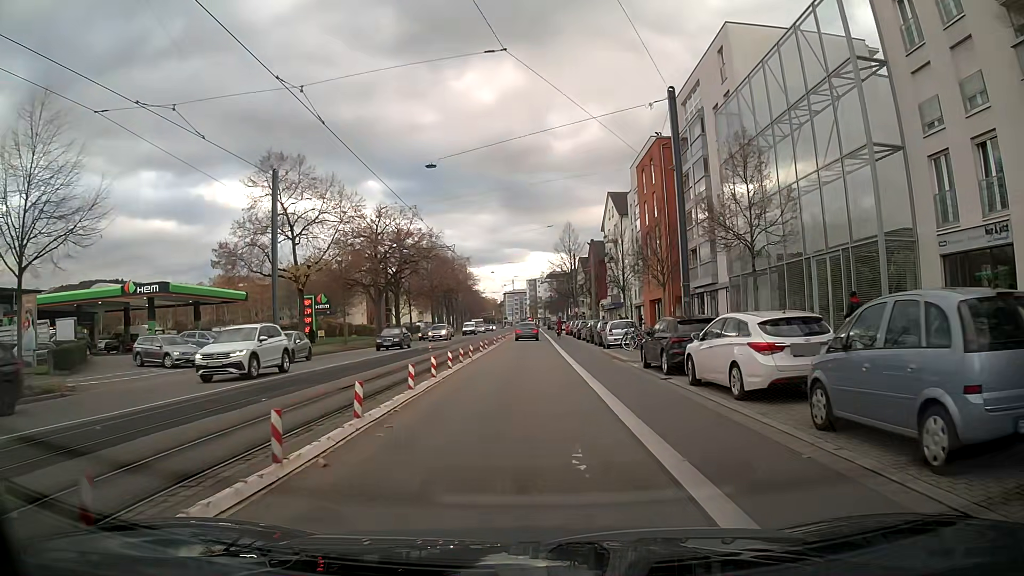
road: primary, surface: asphalt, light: Day
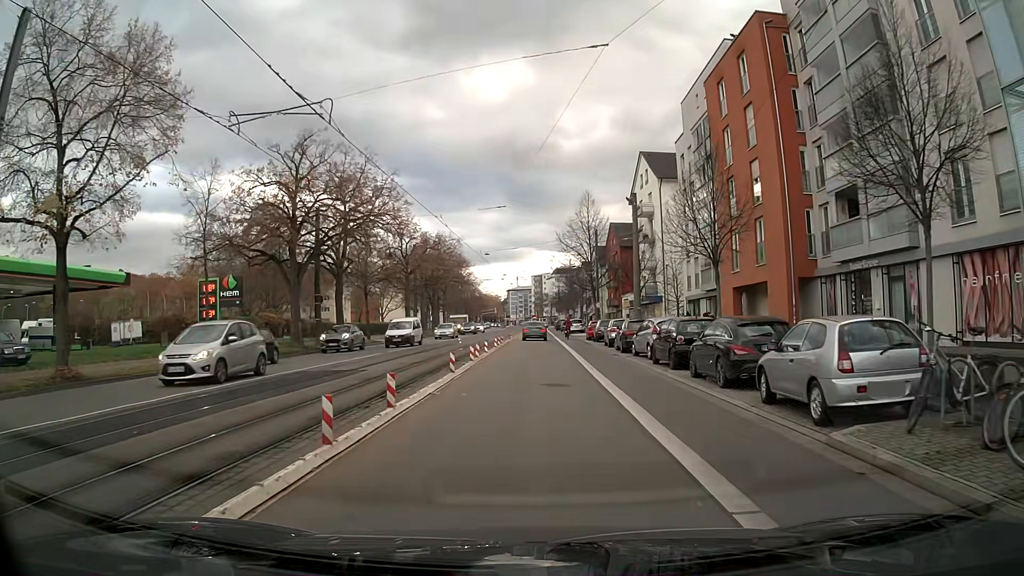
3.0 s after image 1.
(-0.3, +23.3) m; -1°
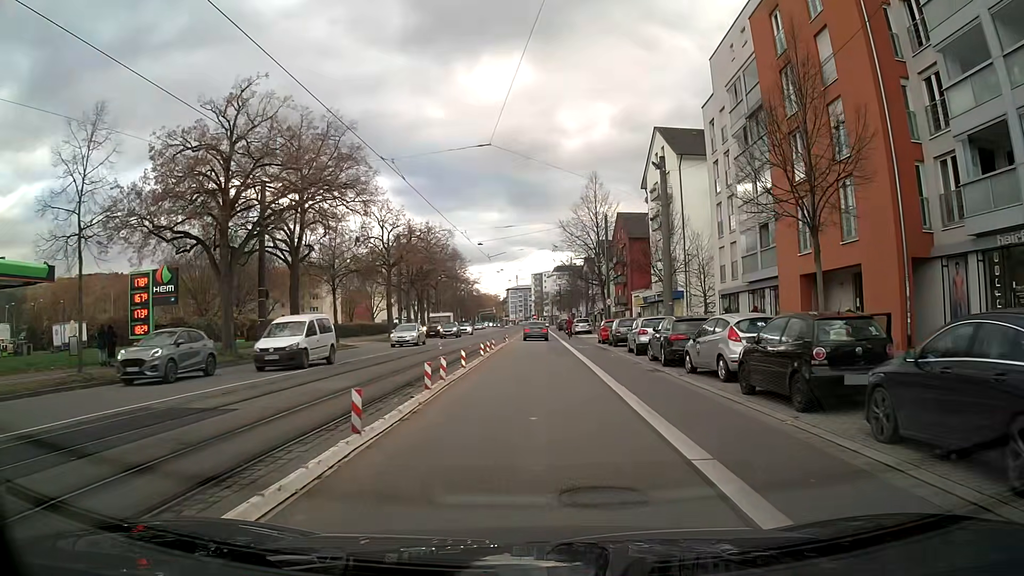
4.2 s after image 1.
(+0.1, +9.3) m; +1°
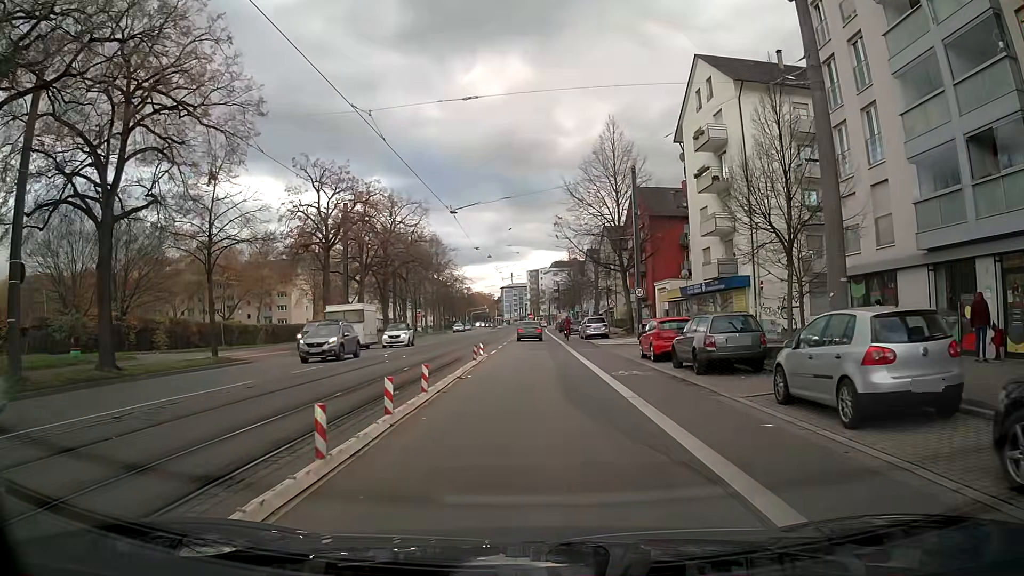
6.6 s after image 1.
(+0.4, +18.5) m; 0°
(0, +10) (0, +20) (0, +30) (0, +40) (0, +50) (0, +60) (0, +70) (-1, +80) (-1, +90) (-1, +100) m
